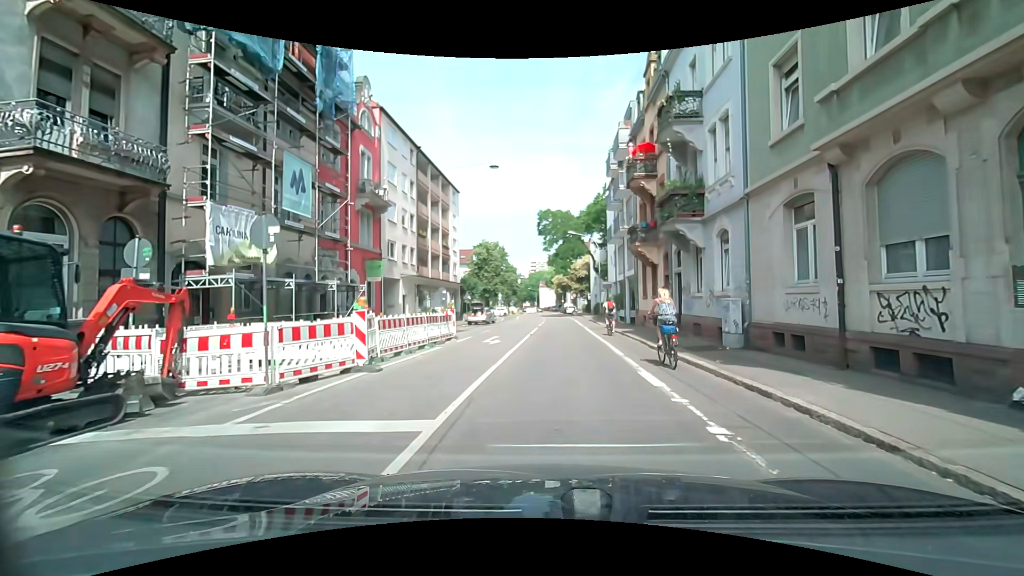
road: residential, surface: asphalt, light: Day
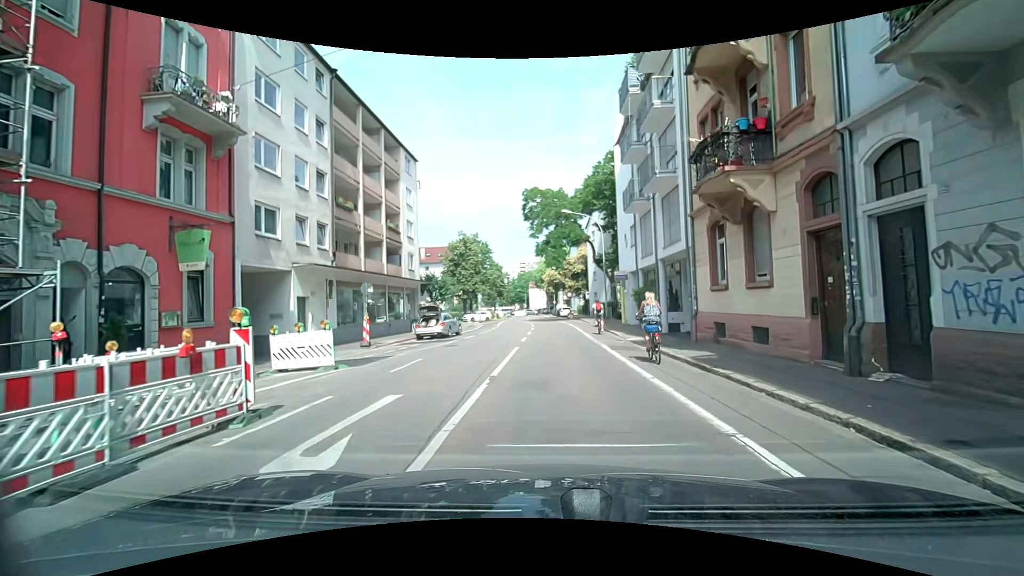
(-0.2, +14.1) m; +1°
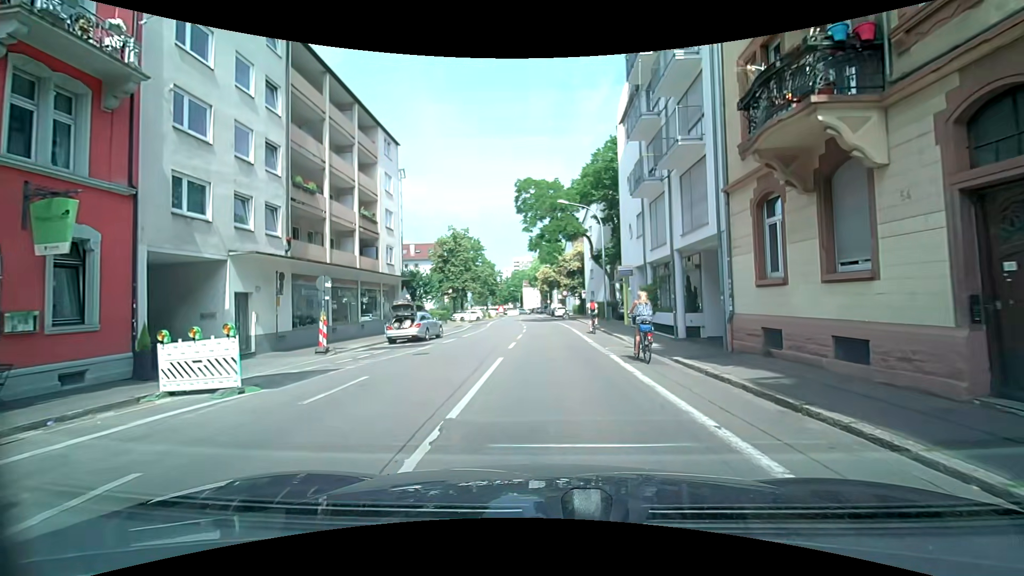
(0.0, +4.0) m; 0°
(0, +10) (0, +20) (0, +30) (0, +40) (-1, +50) (-1, +60) (-2, +70) (-2, +80) (-3, +90) (-3, +100) m
